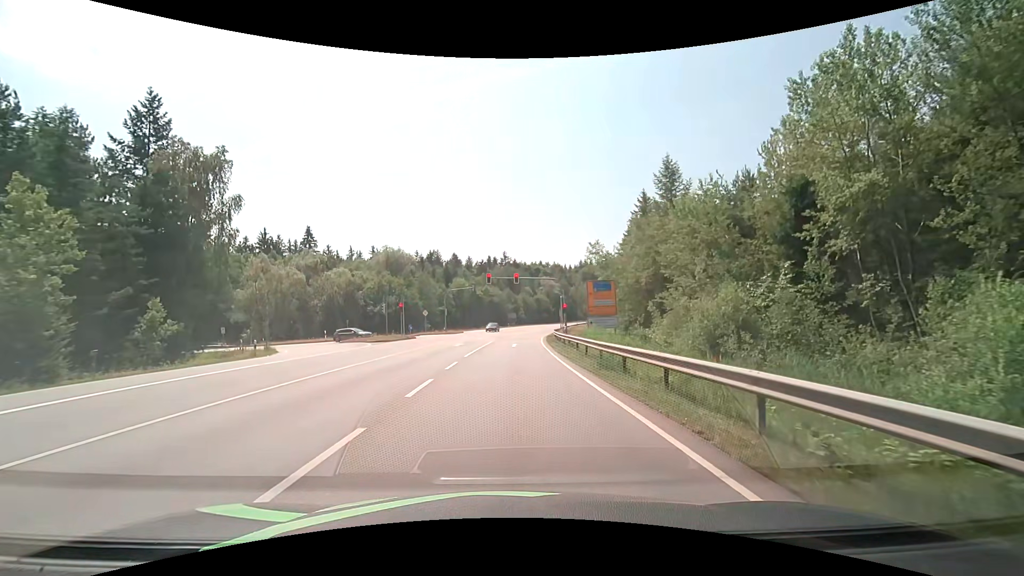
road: secondary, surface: asphalt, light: Day
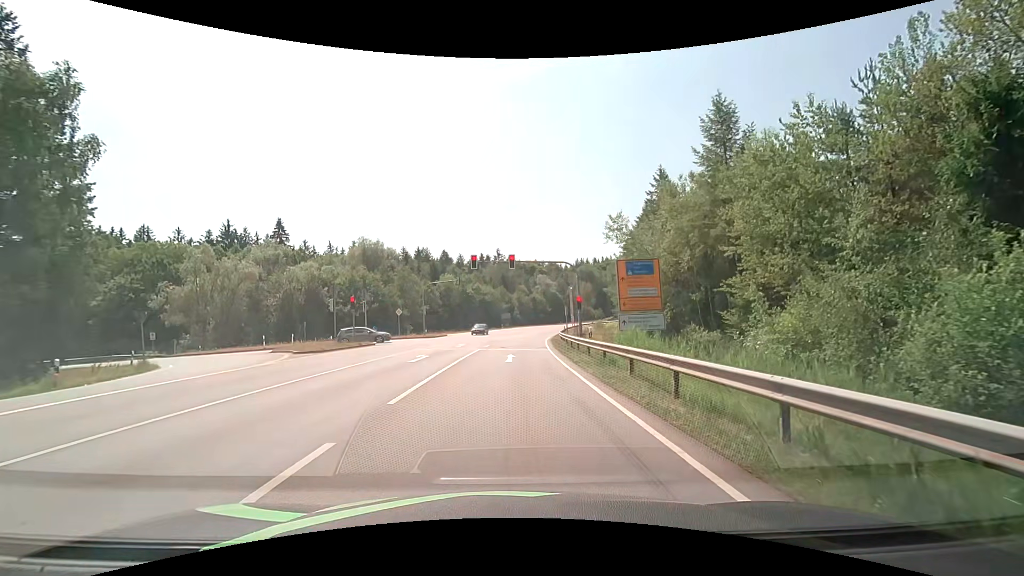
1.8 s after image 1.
(0.0, +12.6) m; 0°
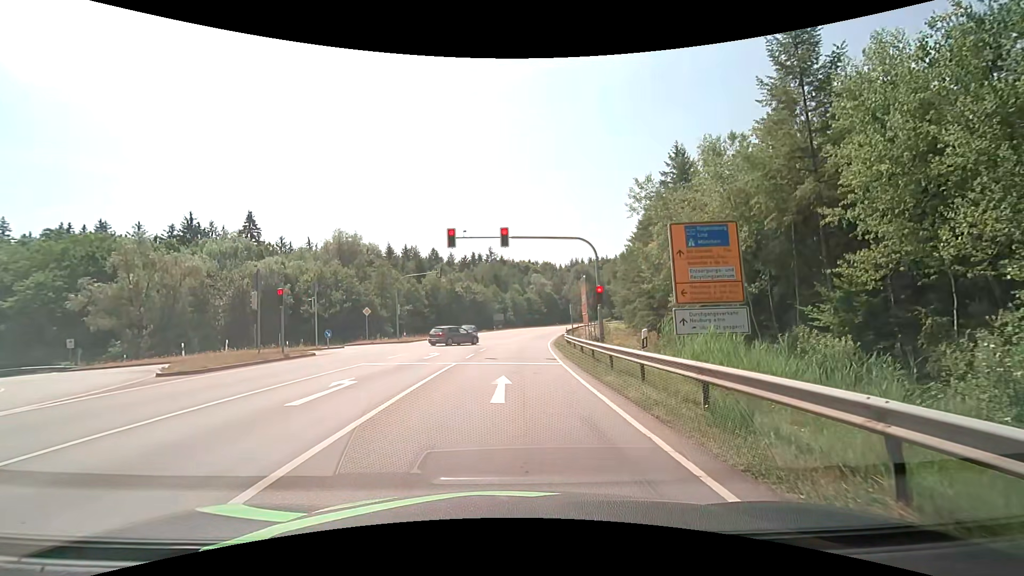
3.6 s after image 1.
(+0.1, +9.6) m; +1°
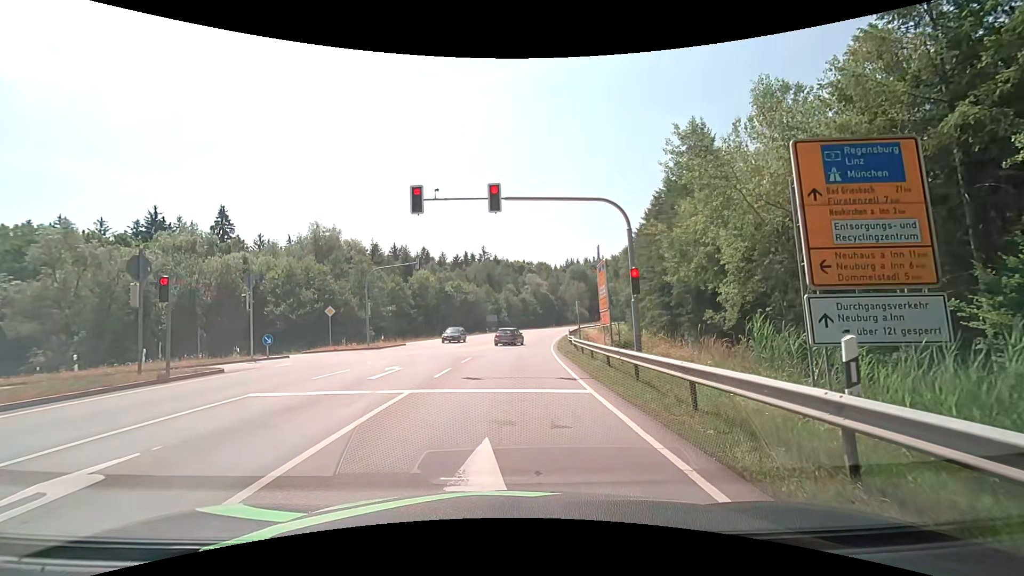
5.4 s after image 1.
(0.0, +7.6) m; +1°
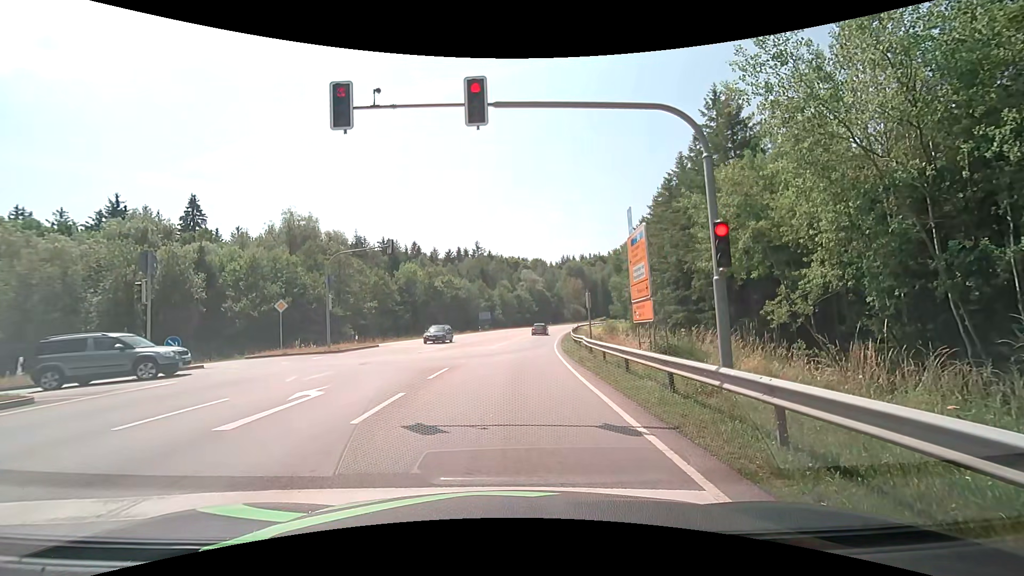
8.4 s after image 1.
(0.0, +6.6) m; +1°
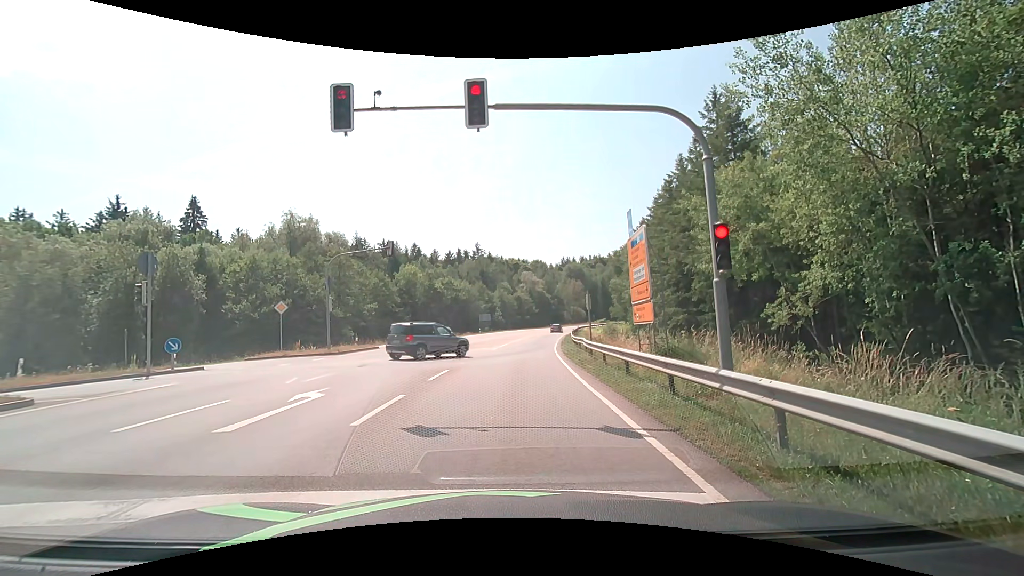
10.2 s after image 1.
(0.0, +0.1) m; 0°
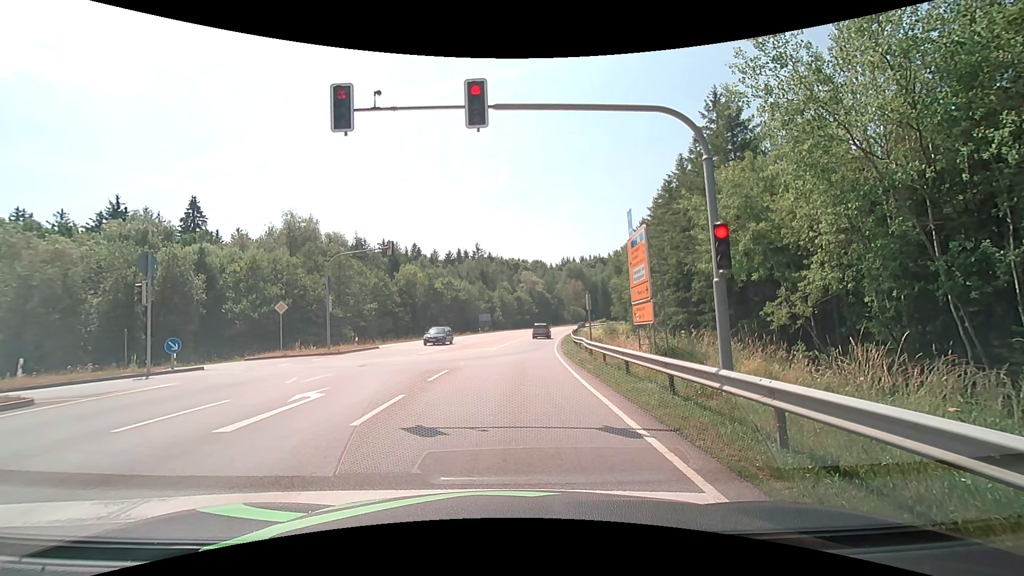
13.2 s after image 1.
(0.0, 0.0) m; 0°
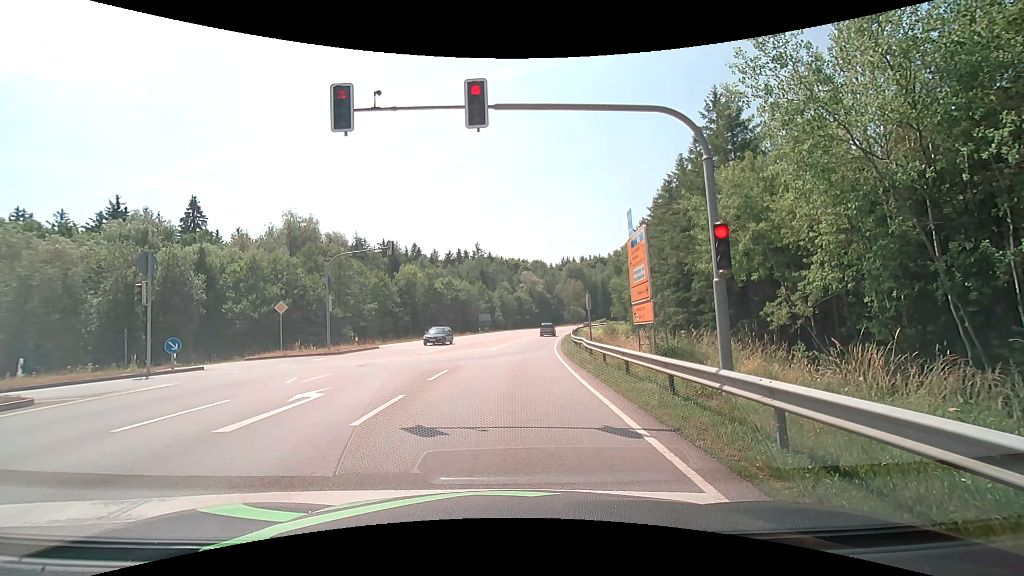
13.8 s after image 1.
(0.0, 0.0) m; 0°
(0, +10) (0, +20) (0, +30) (0, +40) (+1, +50) (+2, +60) (+4, +70) (+5, +80) (+7, +90) (+8, +99) m
